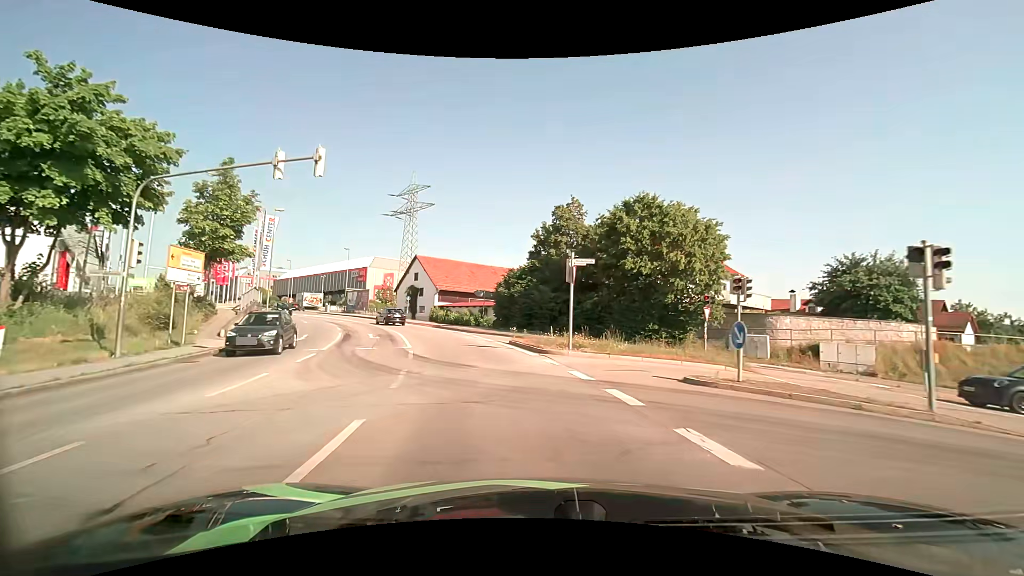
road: tertiary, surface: asphalt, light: Day
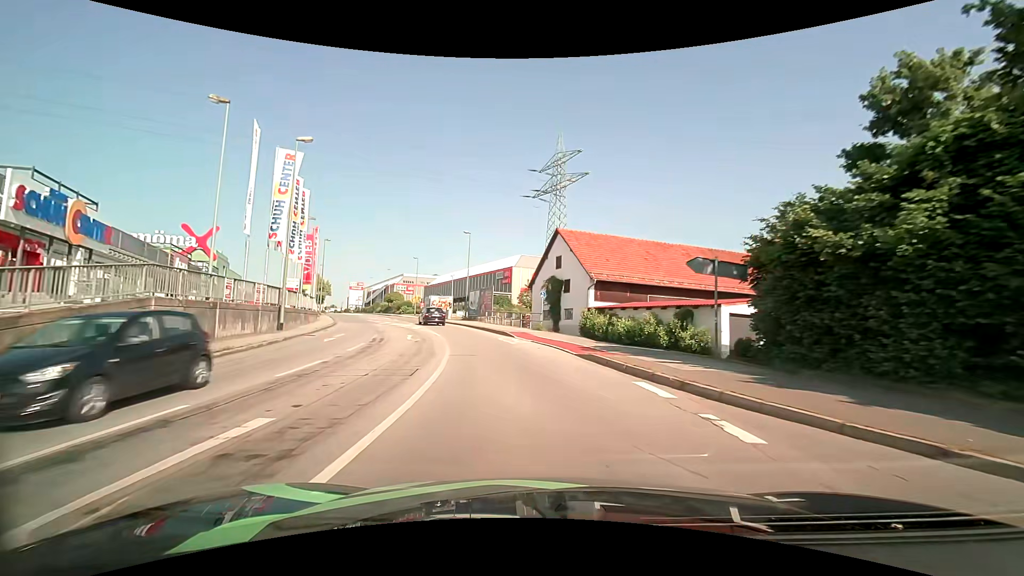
(-4.4, +24.8) m; -19°
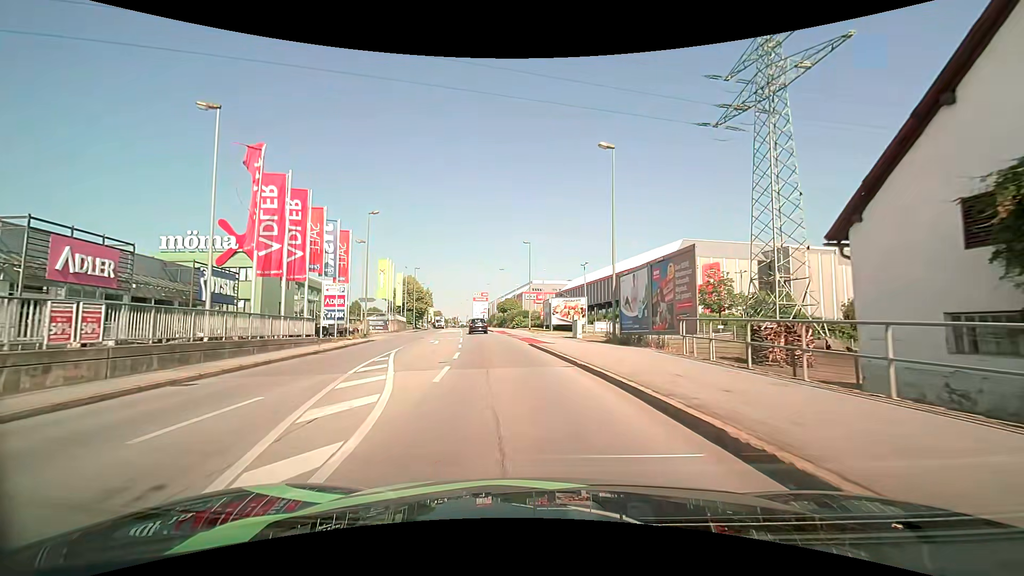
(-4.2, +30.2) m; -16°
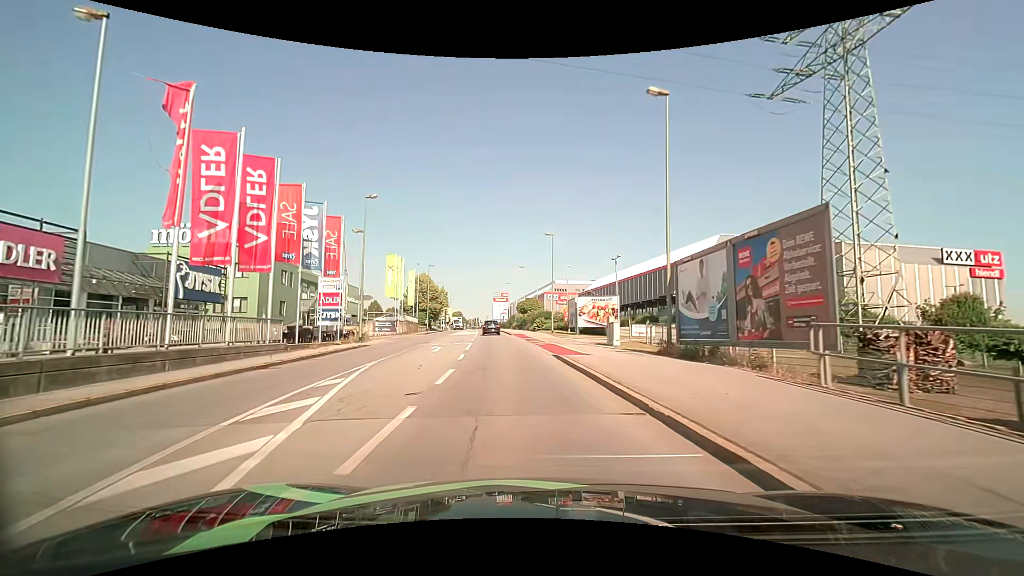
(-0.1, +6.1) m; -3°
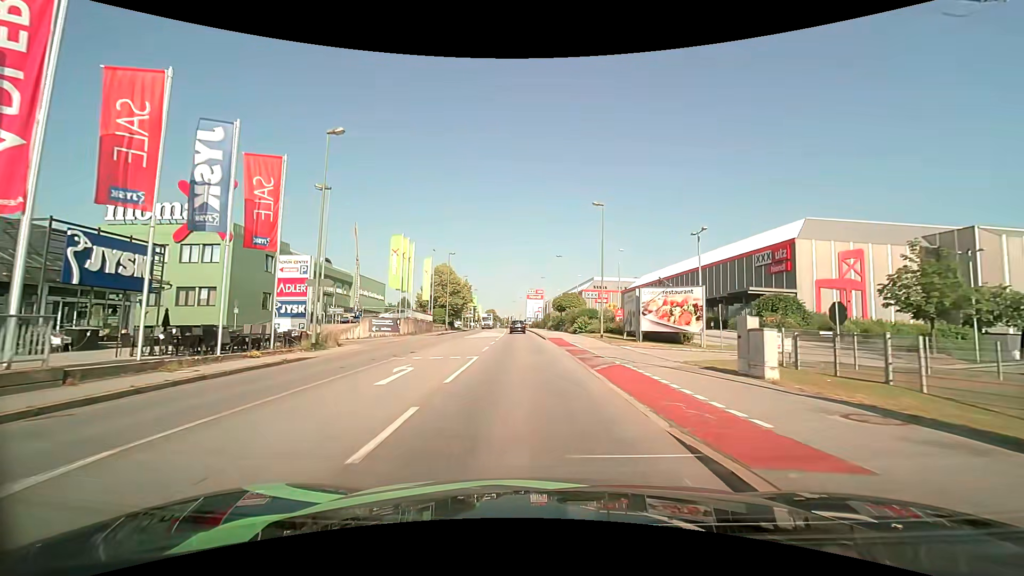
(-0.5, +12.4) m; -4°
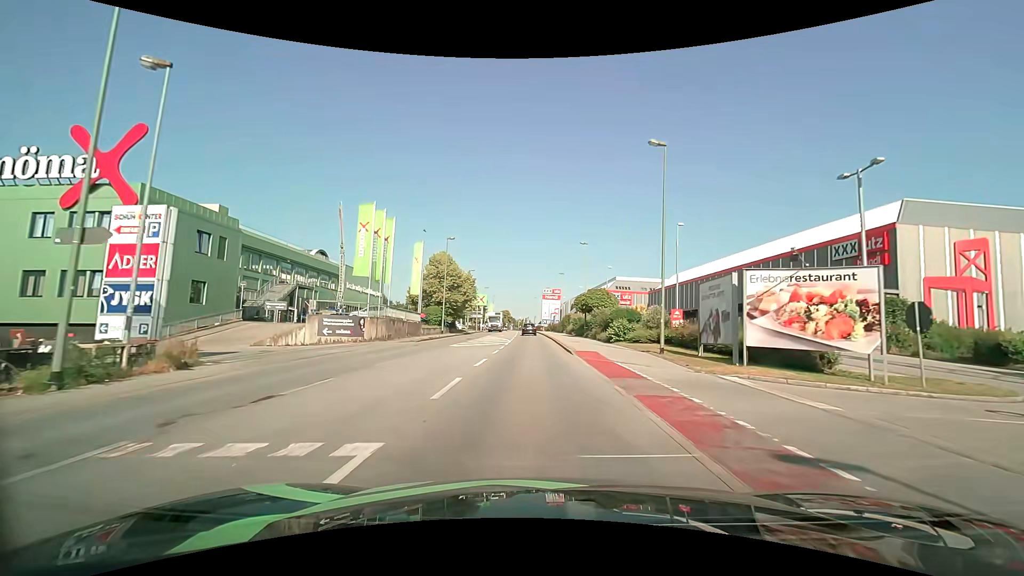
(-0.2, +12.8) m; -1°
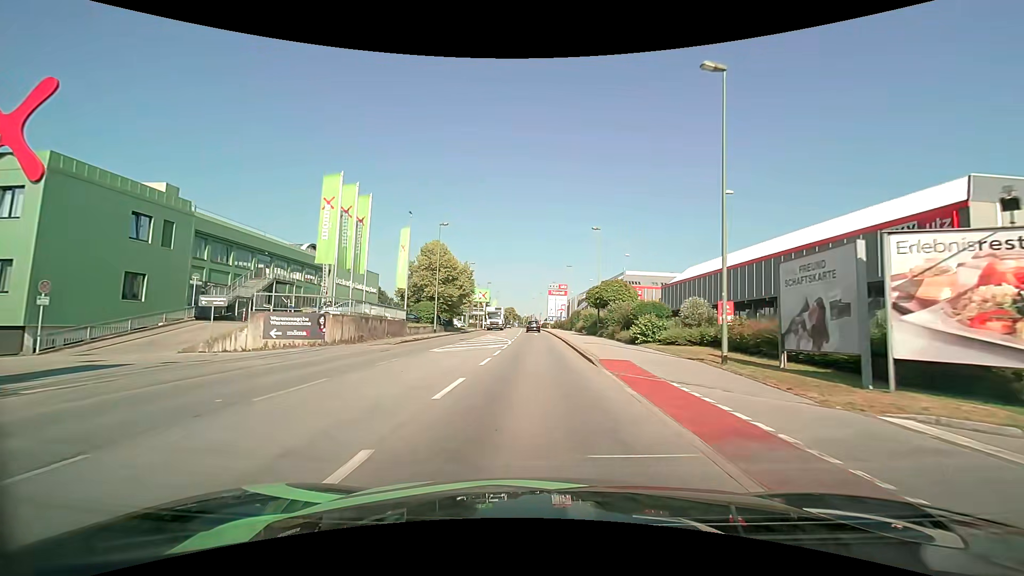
(0.0, +6.6) m; -1°
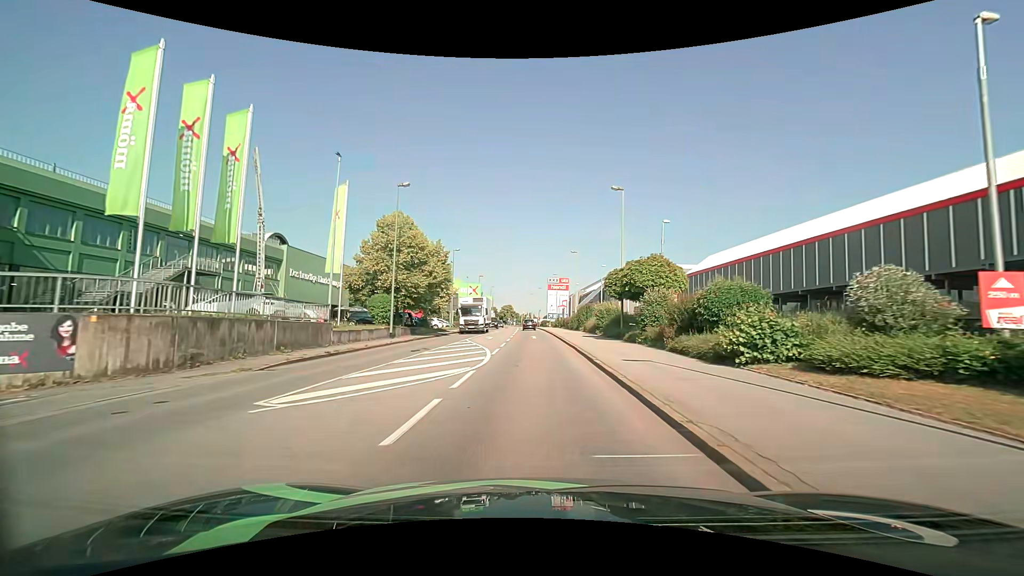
(0.0, +13.3) m; 0°
(0, +10) (0, +20) (0, +30) (-1, +40) (-1, +50) (-1, +60) (-1, +70) (-2, +80) (-2, +90) (-3, +100) m
